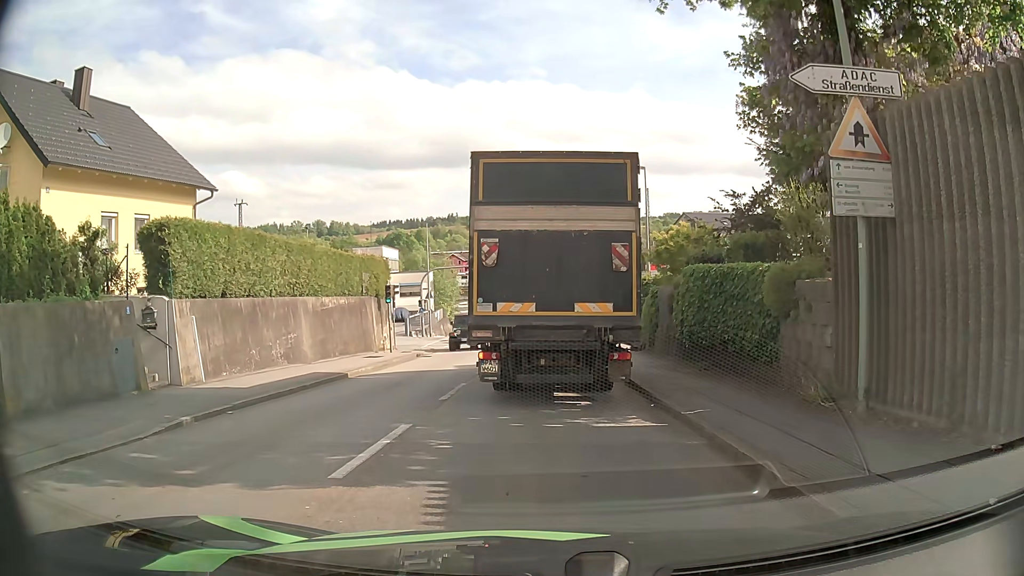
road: tertiary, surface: asphalt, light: Day
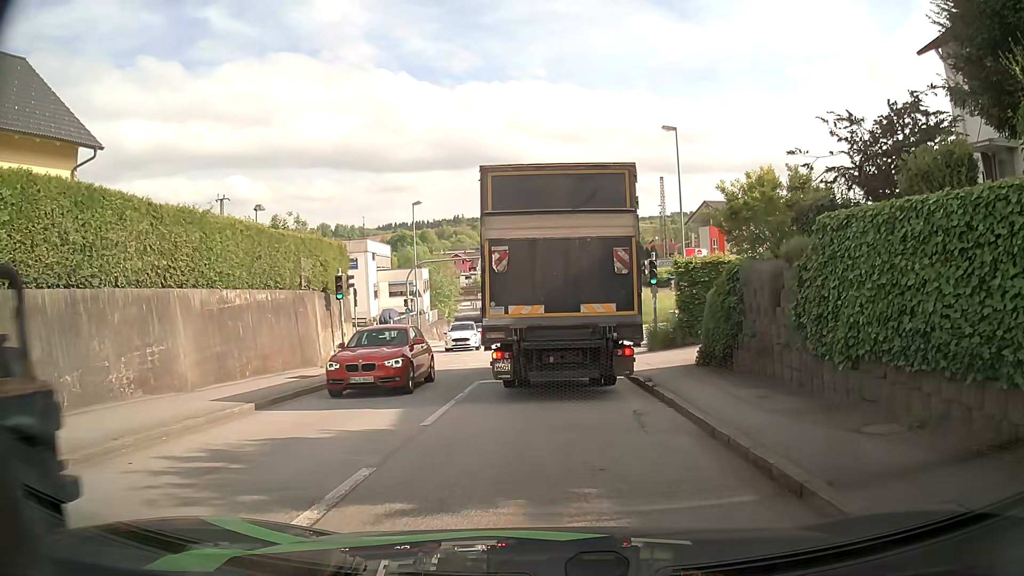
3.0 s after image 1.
(+0.1, +8.8) m; +1°
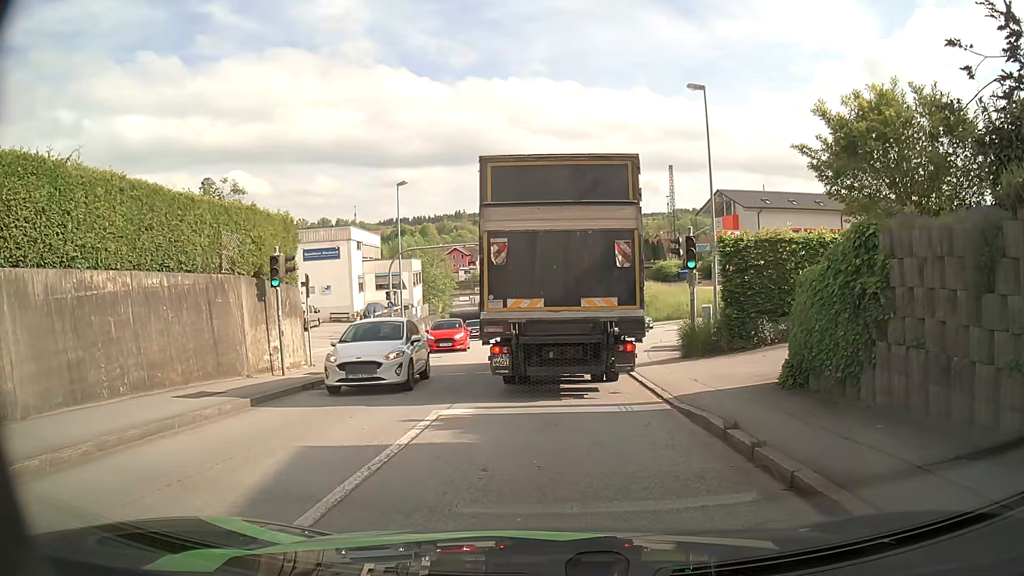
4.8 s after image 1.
(-0.1, +5.7) m; -1°
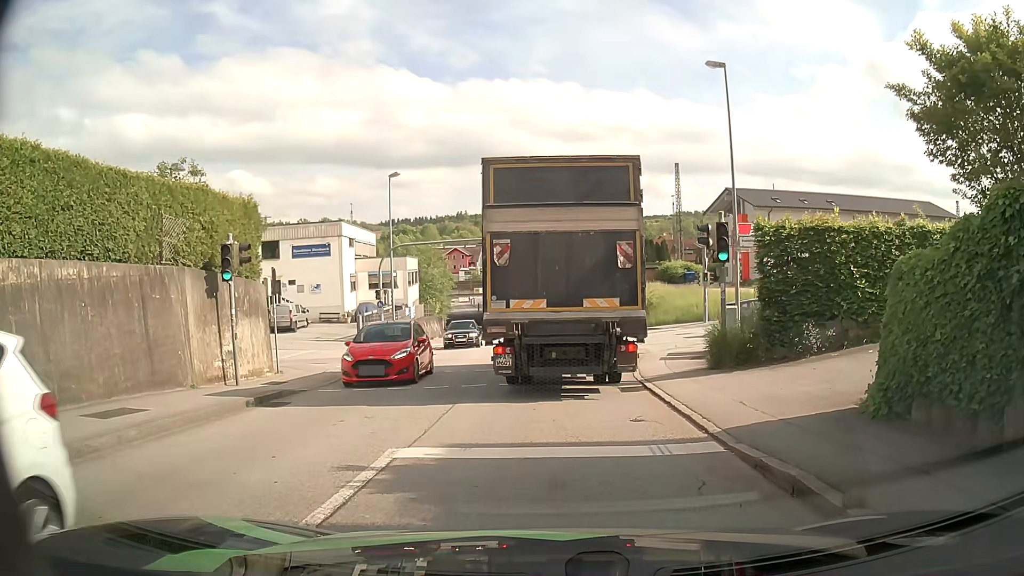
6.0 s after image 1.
(0.0, +2.9) m; -1°
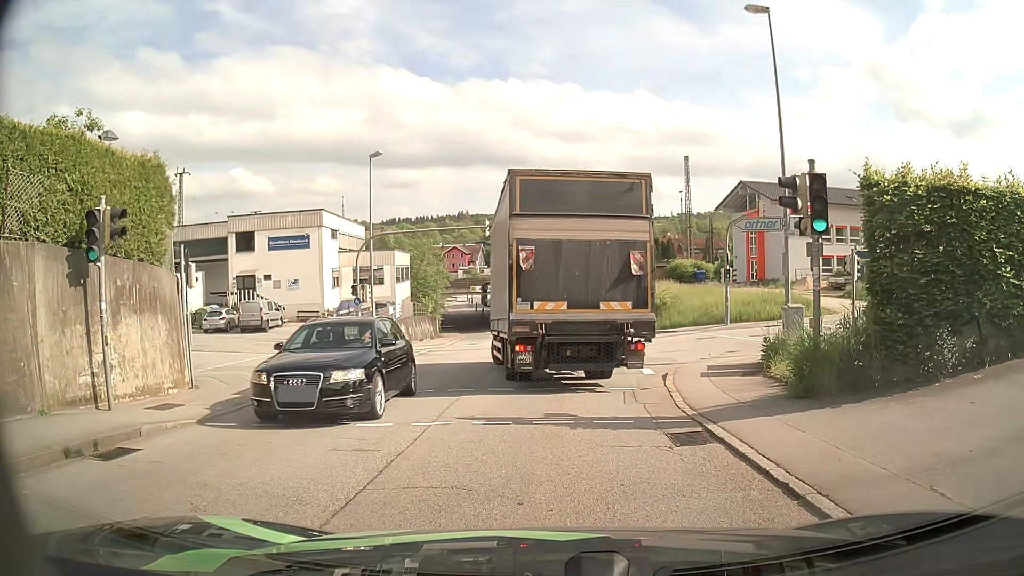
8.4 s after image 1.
(+0.1, +5.1) m; 0°
(0, +10) (0, +20) (-7, +26) (-17, +26) (-27, +25) (-37, +24) (-47, +22) (-57, +21) (-67, +20) (-77, +19) m
